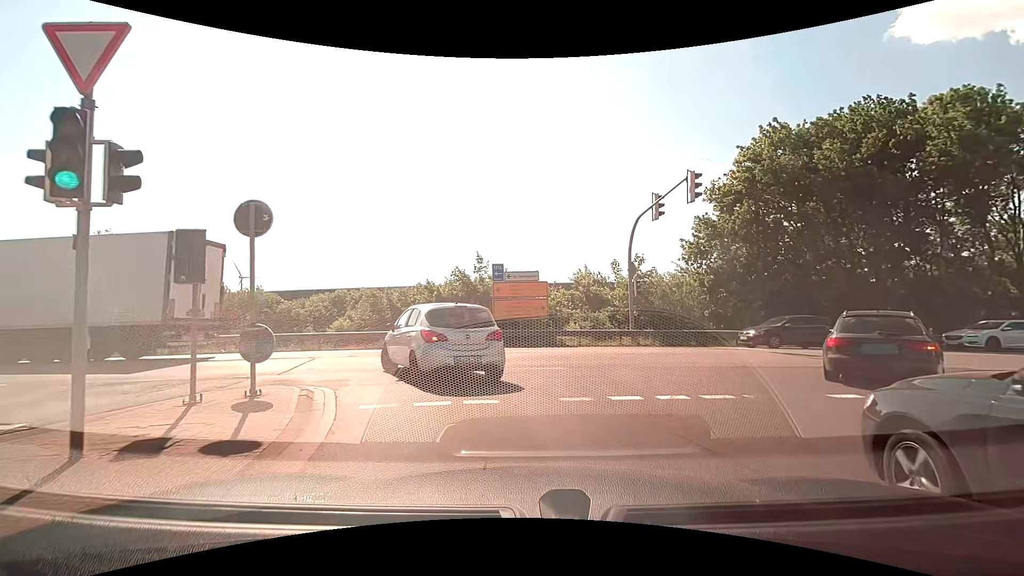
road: motorway_link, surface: asphalt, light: Day
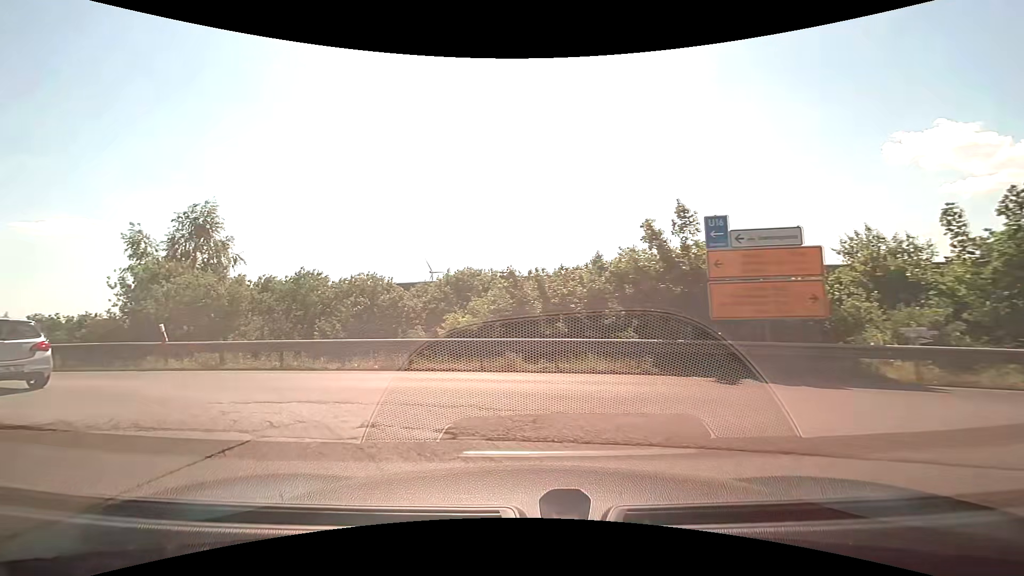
(-1.2, +10.8) m; -21°
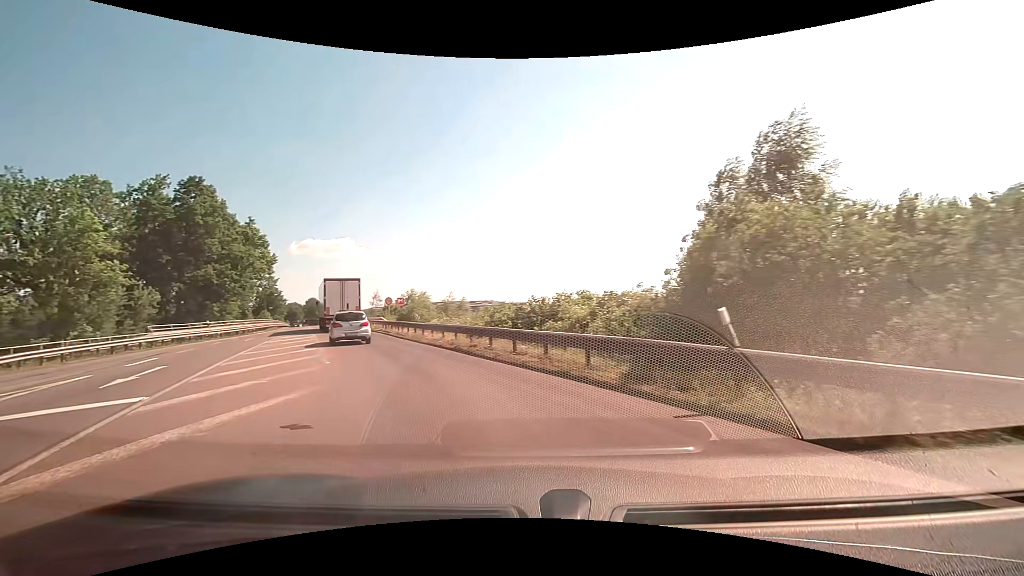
(-5.1, +9.9) m; -55°
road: primary
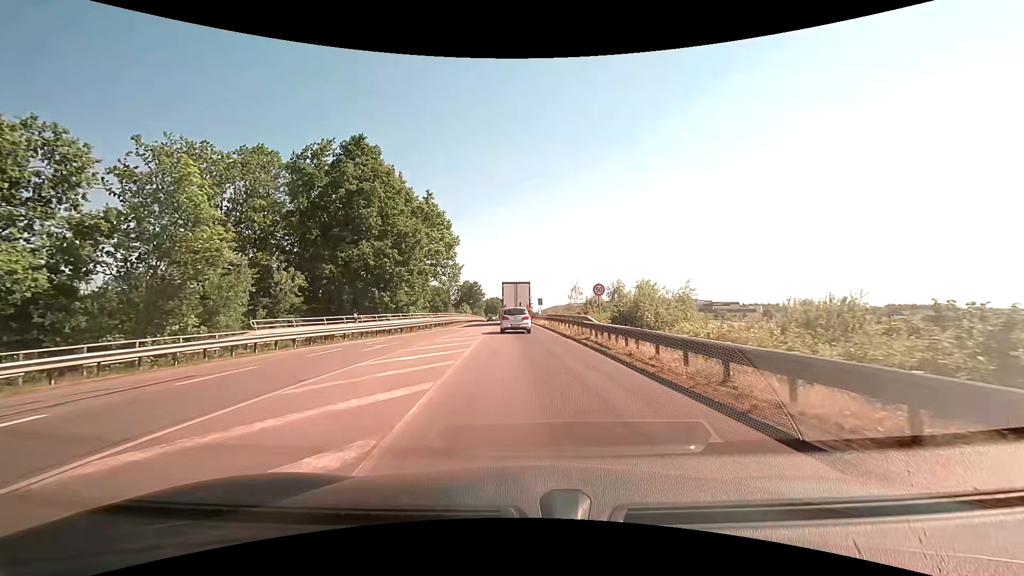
(-4.7, +16.4) m; -22°
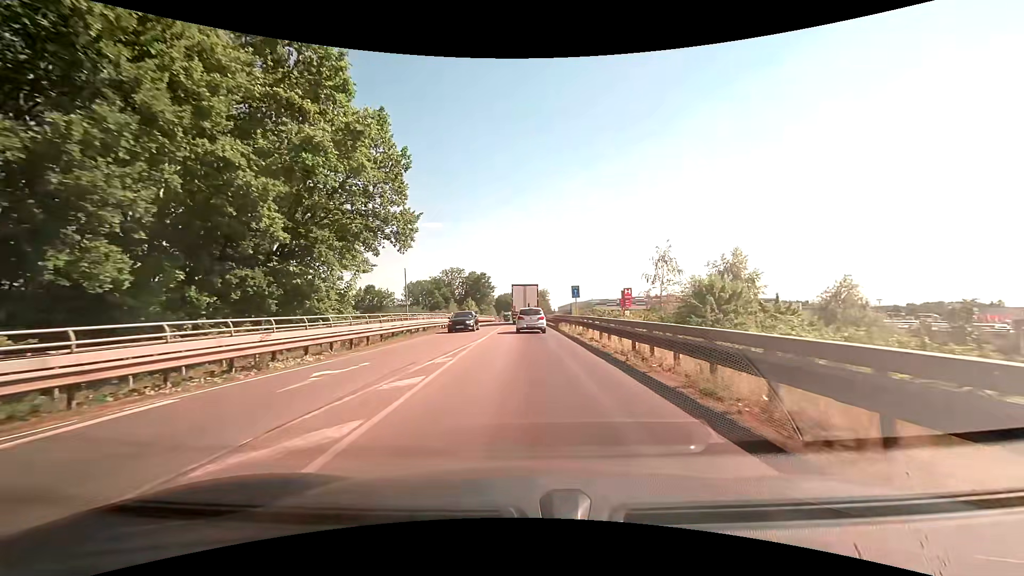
(-0.7, +30.6) m; -2°
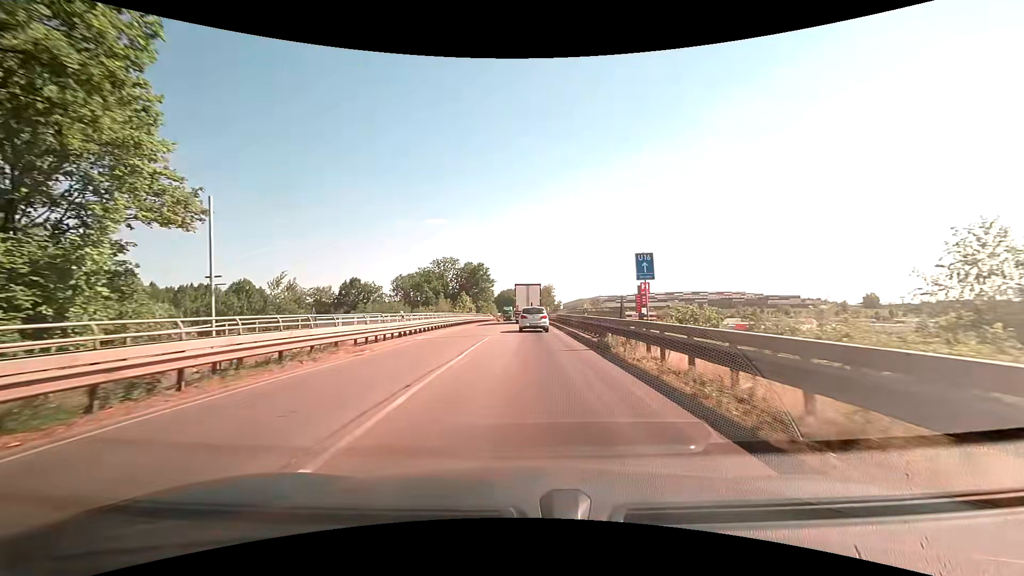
(-0.1, +21.0) m; 0°
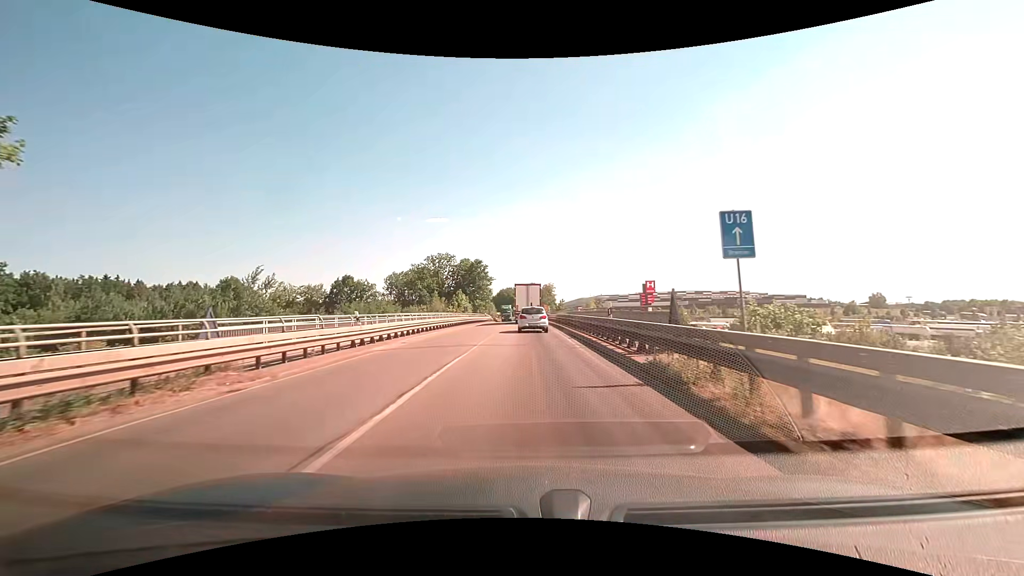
(0.0, +7.3) m; 0°
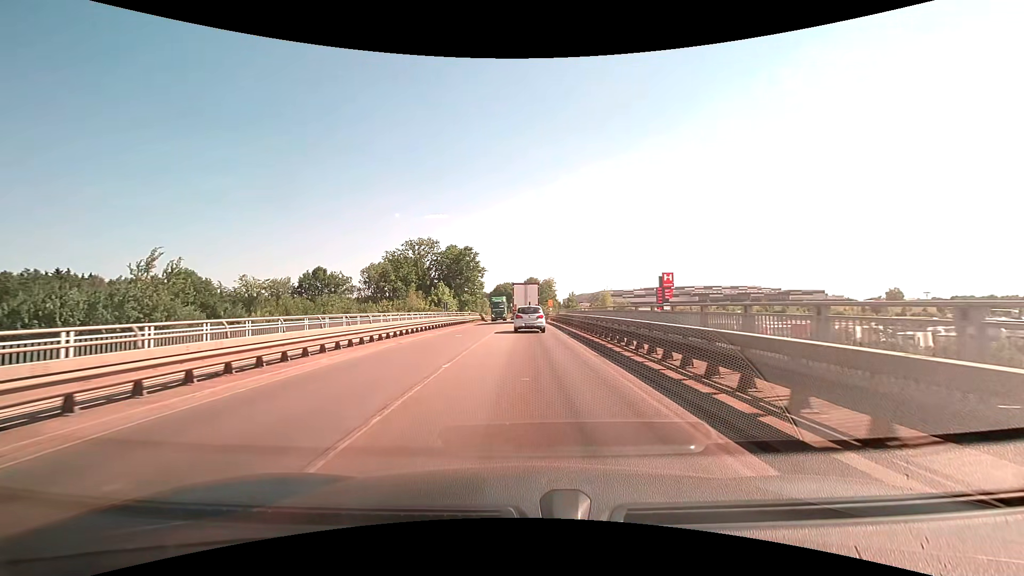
(0.0, +21.2) m; 0°
(0, +10) (0, +20) (0, +30) (0, +40) (0, +50) (0, +60) (0, +70) (+1, +80) (+1, +90) (+1, +100) m
